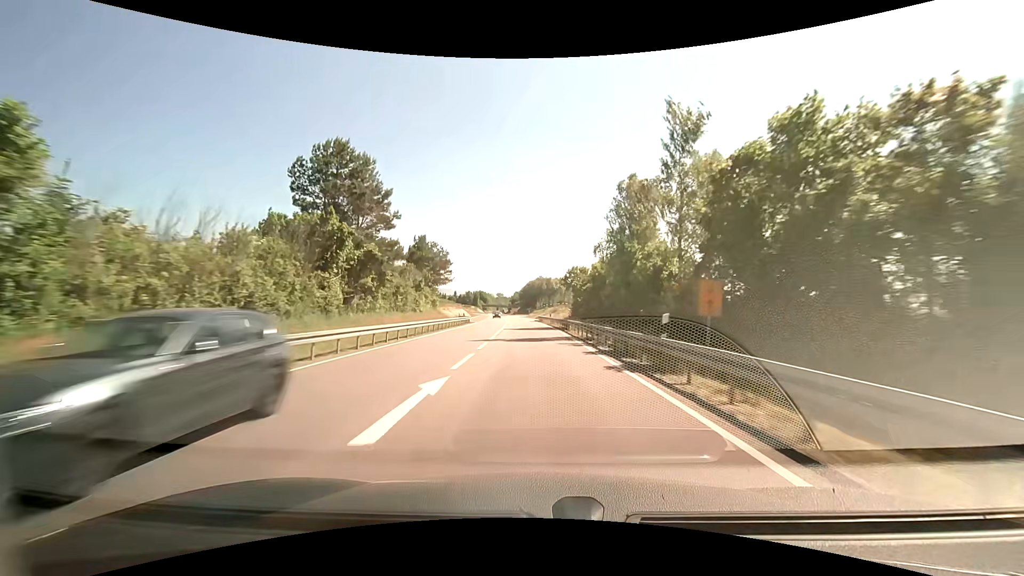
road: primary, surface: asphalt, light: Day
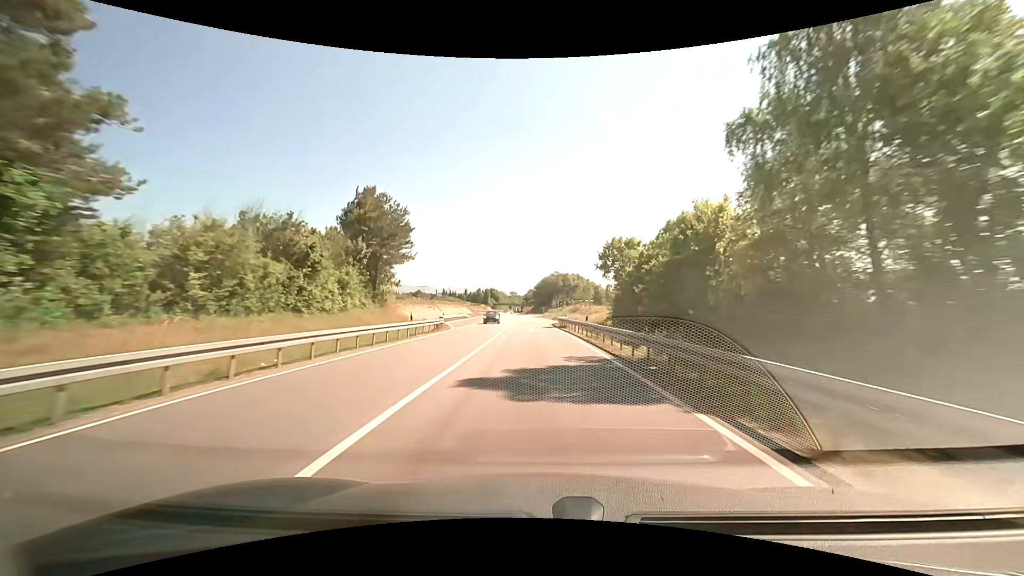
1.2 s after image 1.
(-0.2, +28.5) m; -1°
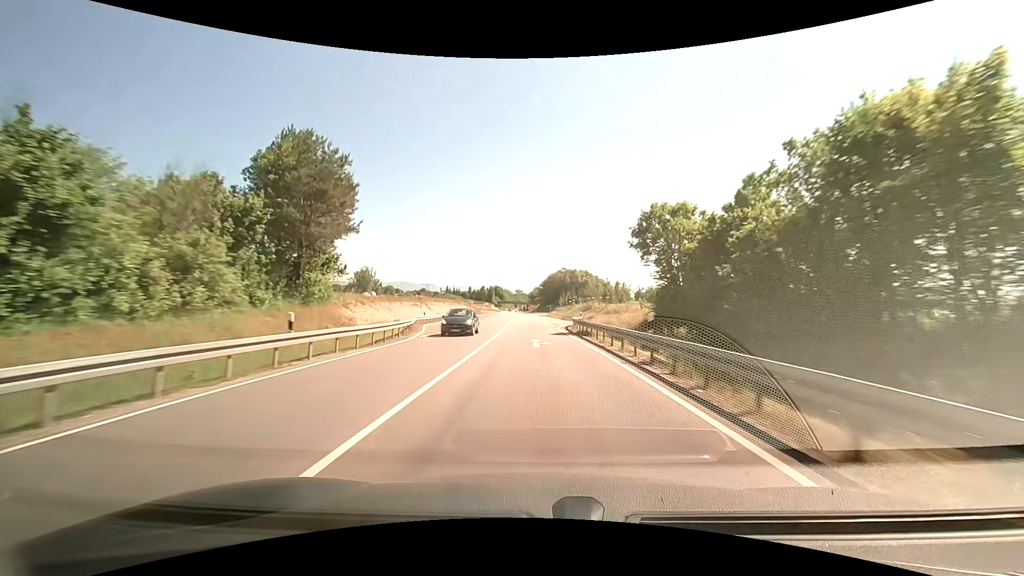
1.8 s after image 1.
(-0.2, +14.2) m; -1°
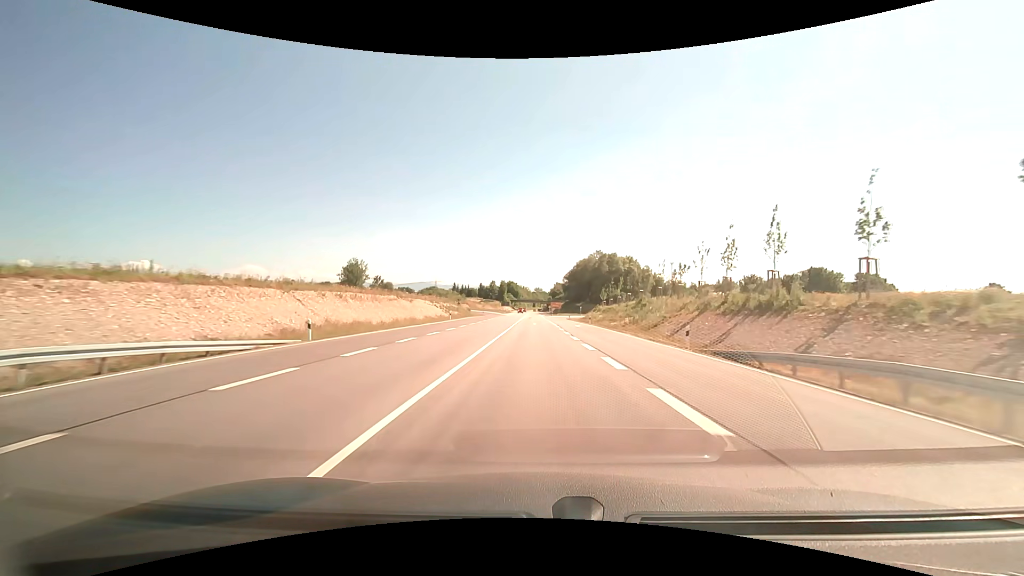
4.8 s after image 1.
(-1.3, +71.0) m; -2°
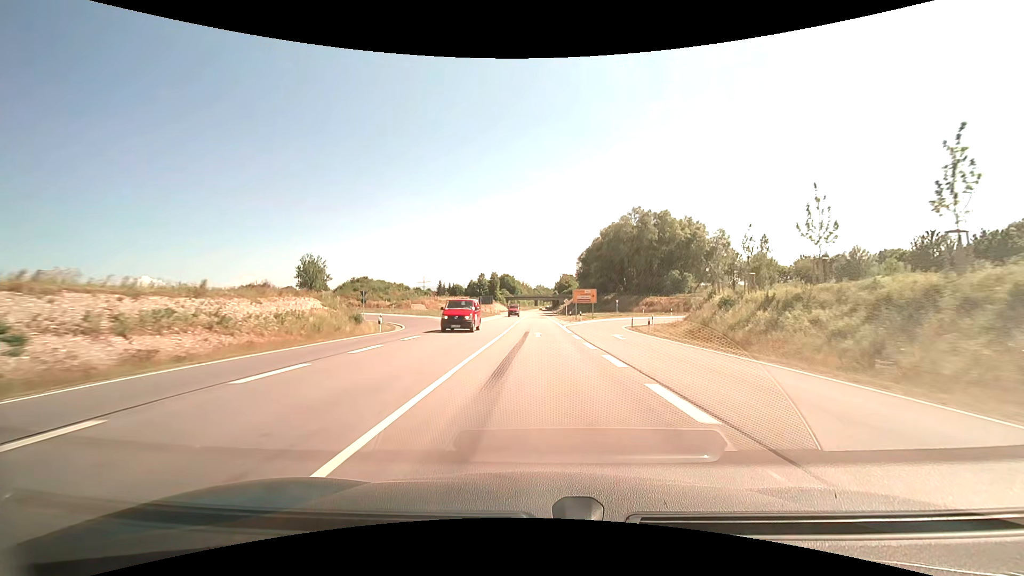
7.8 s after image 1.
(-1.1, +71.7) m; -1°
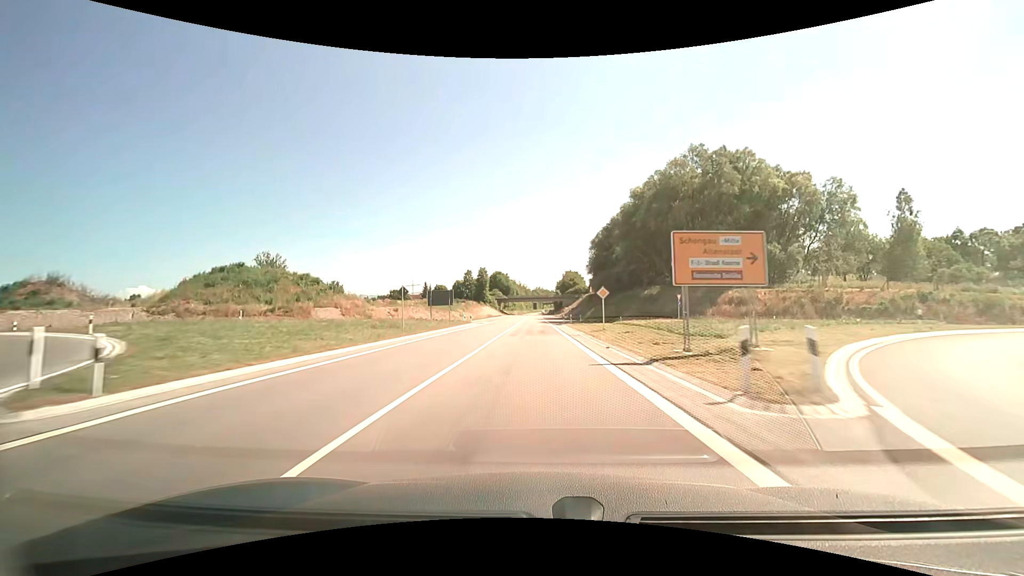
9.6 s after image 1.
(+0.1, +43.6) m; 0°
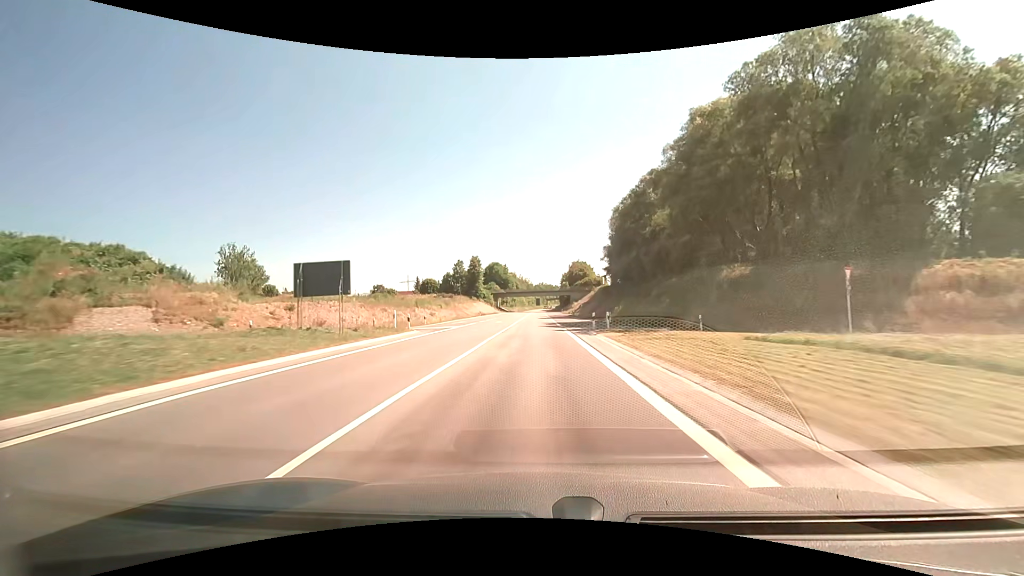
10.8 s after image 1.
(+0.1, +29.3) m; 0°
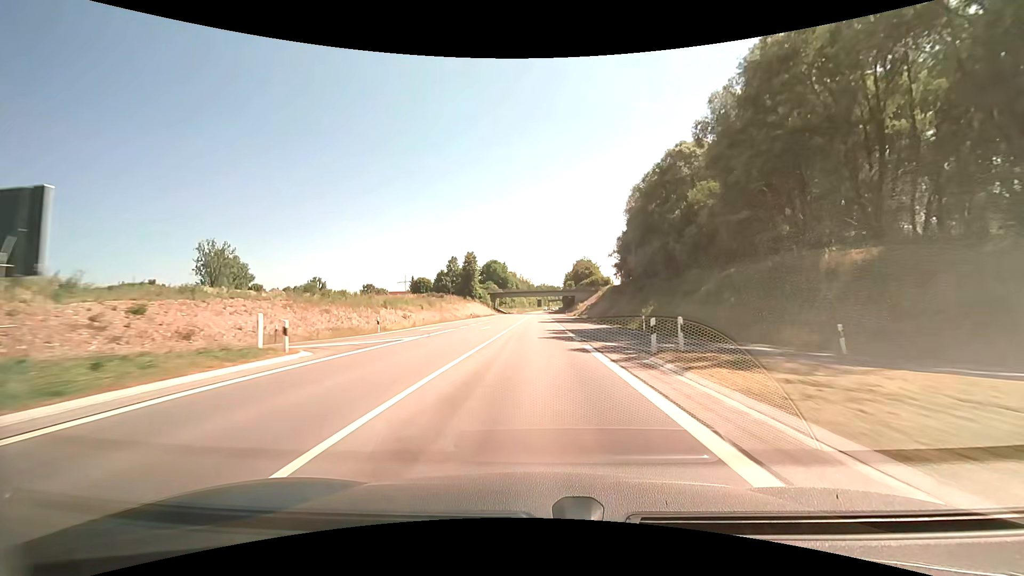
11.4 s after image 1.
(-0.1, +14.7) m; -1°
(0, +10) (0, +20) (0, +30) (0, +40) (0, +50) (0, +60) (0, +70) (0, +80) (0, +90) (0, +100) m
